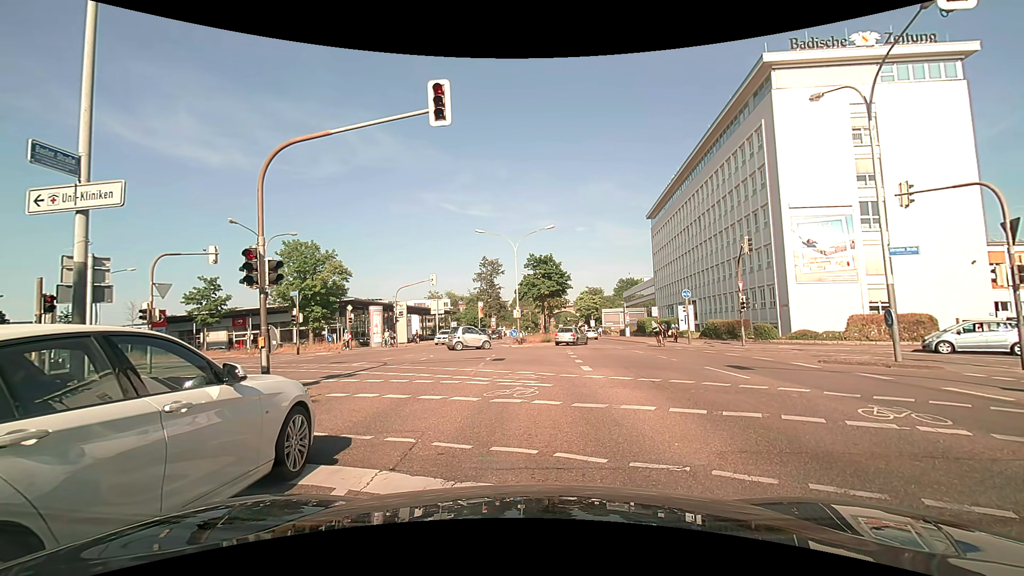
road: primary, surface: asphalt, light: Day
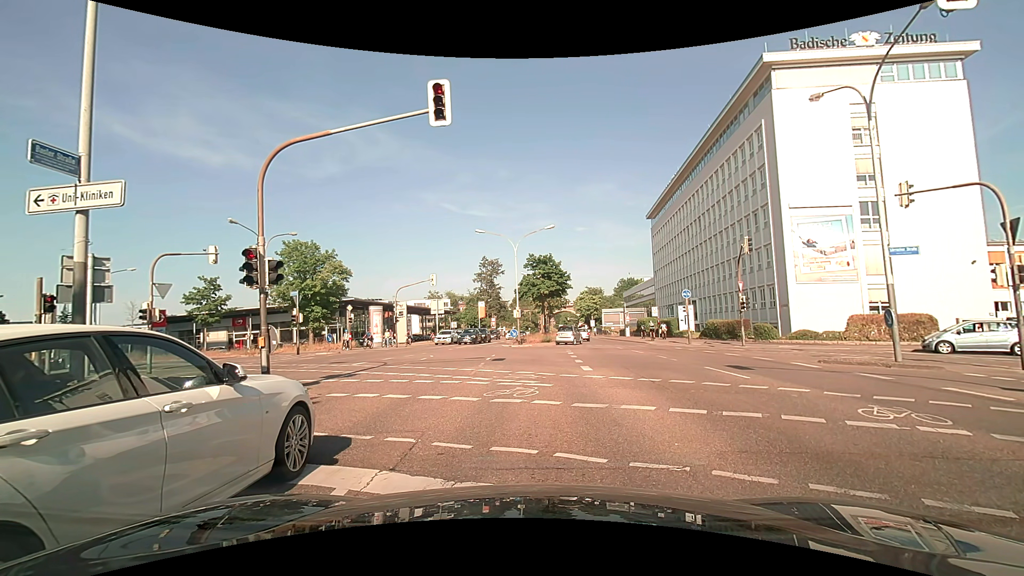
(0.0, 0.0) m; 0°
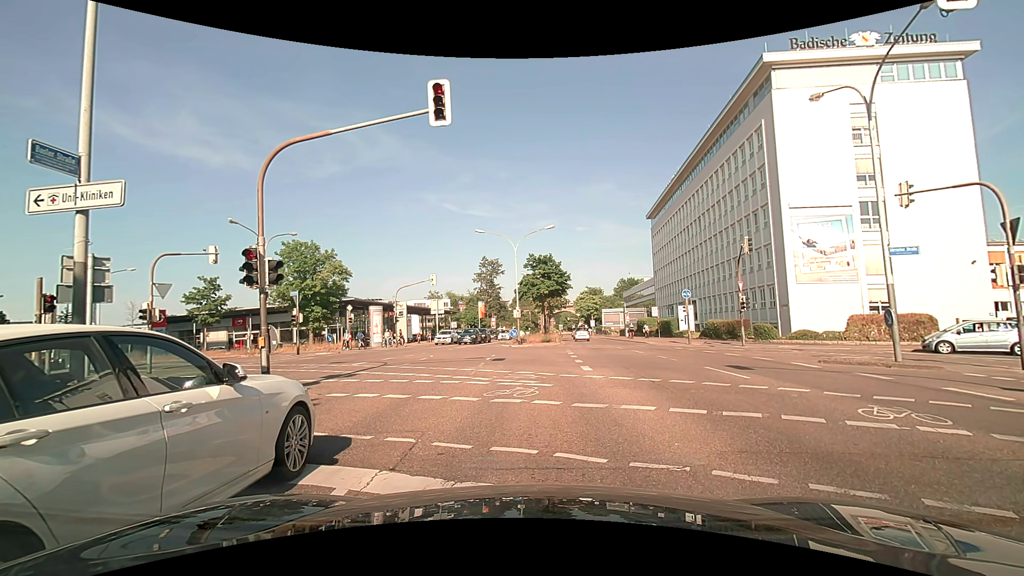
(0.0, 0.0) m; 0°
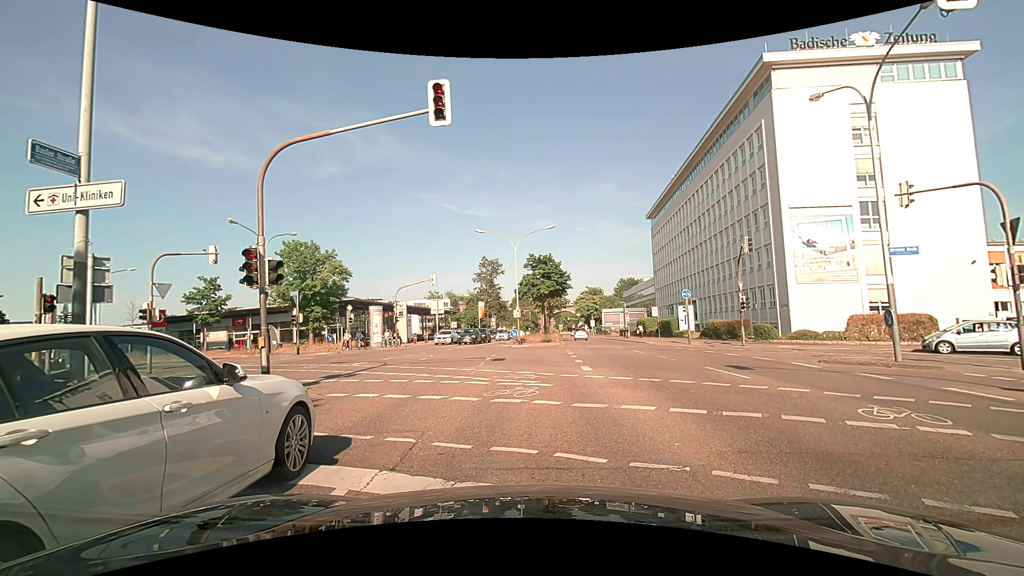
(0.0, 0.0) m; 0°
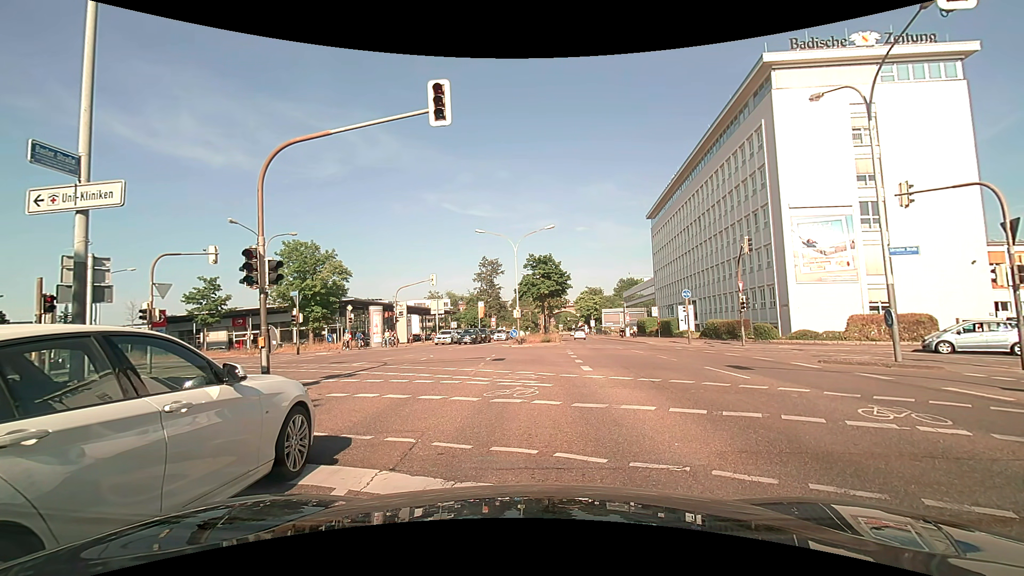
(0.0, 0.0) m; 0°
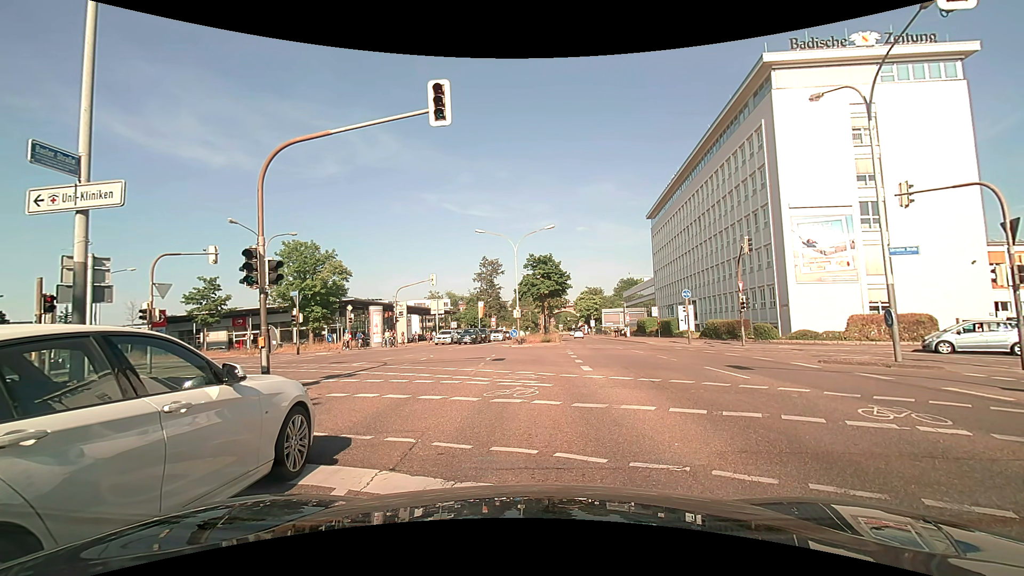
(0.0, 0.0) m; 0°
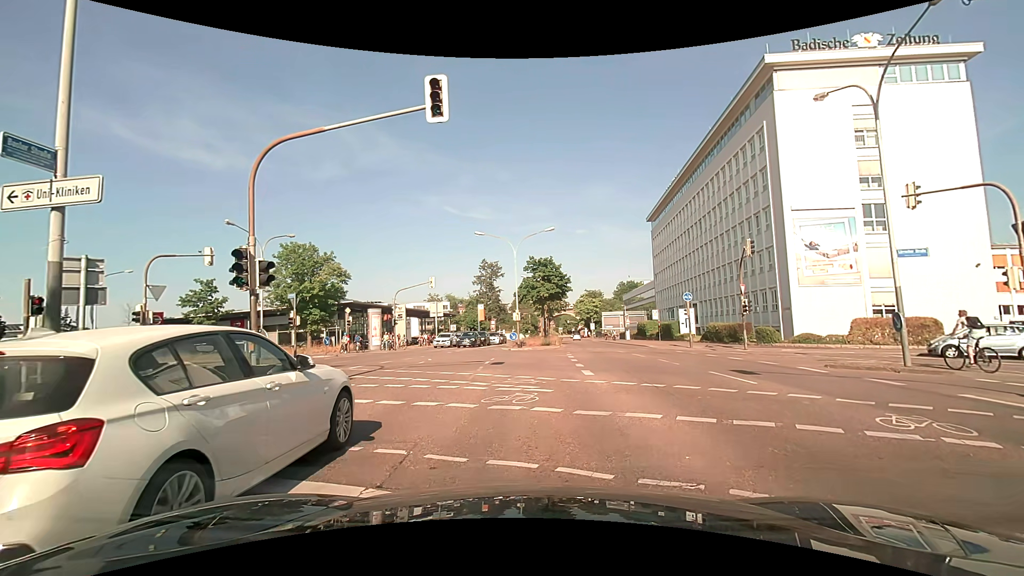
(0.0, +0.4) m; 0°
